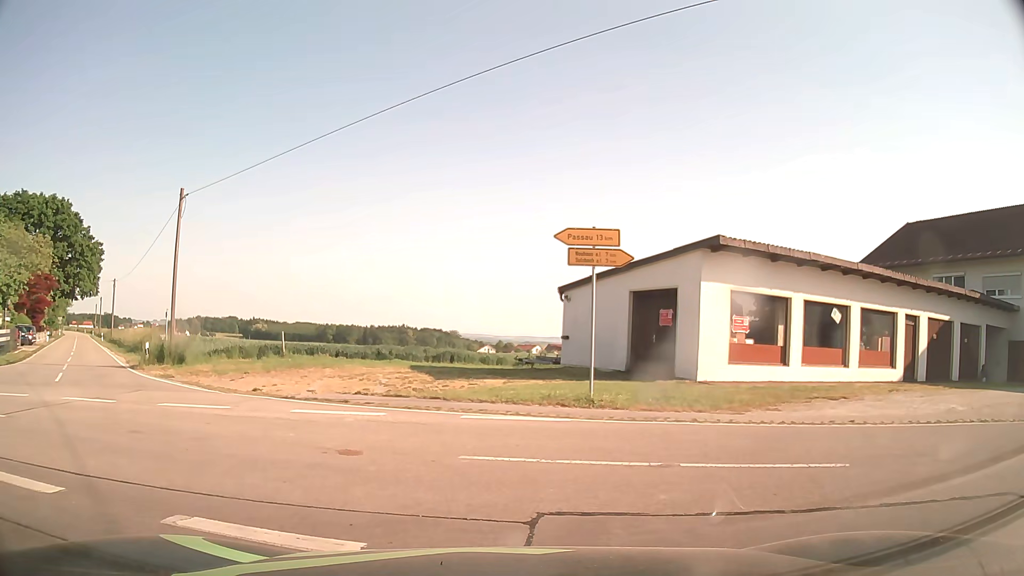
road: tertiary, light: Day
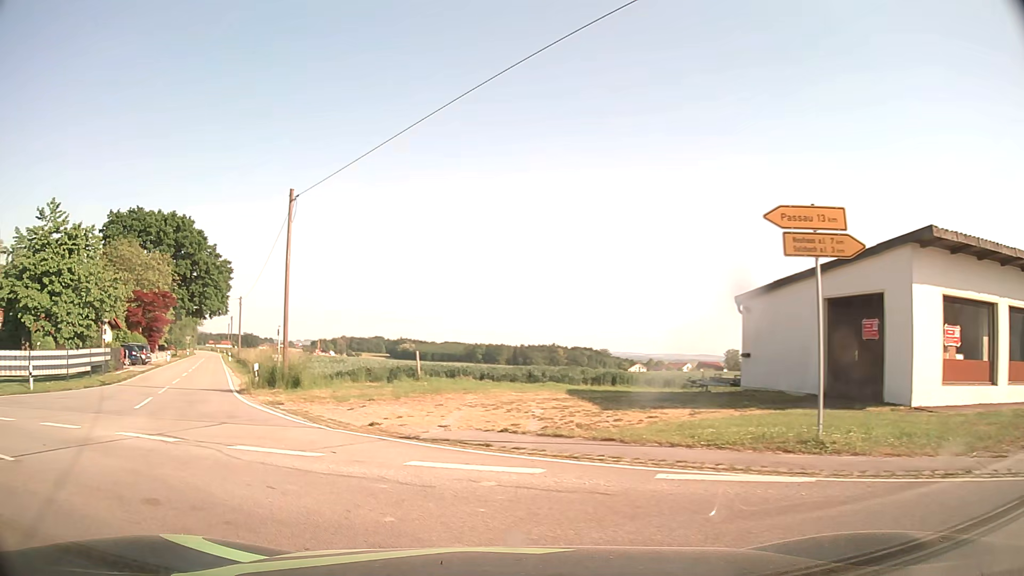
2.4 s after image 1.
(-0.3, +3.7) m; -12°
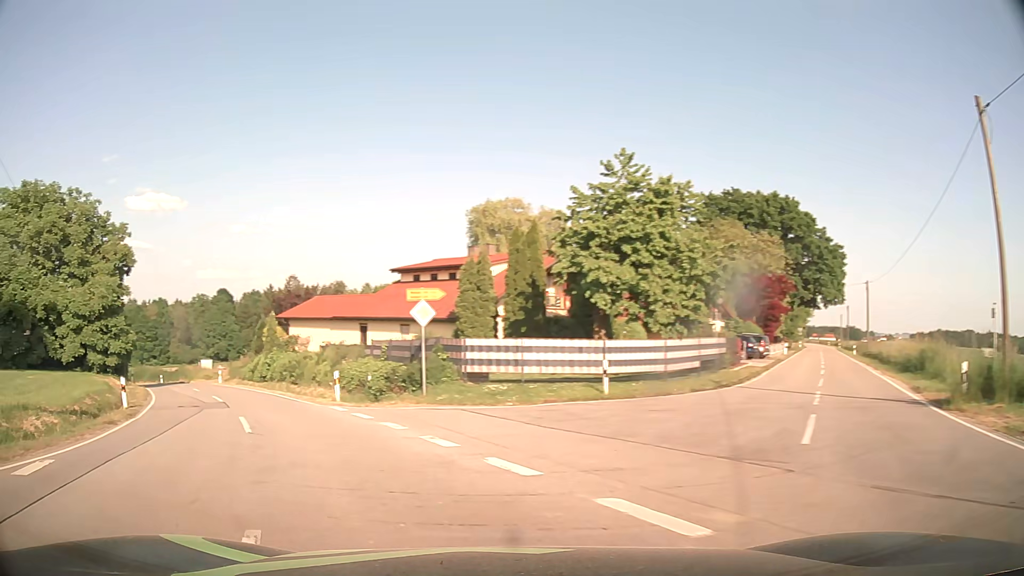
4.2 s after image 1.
(-4.1, +7.8) m; -52°
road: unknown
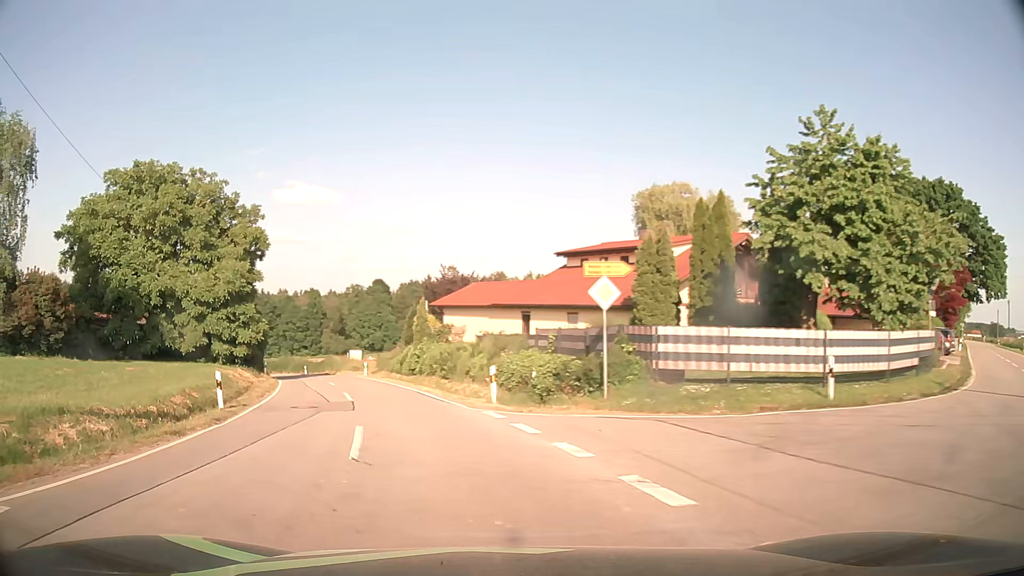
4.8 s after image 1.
(-0.6, +4.5) m; -14°
(-1, +10) (-3, +20) (-6, +29) (-9, +39) (-13, +48) (-16, +58) (-20, +67) (-25, +75) (-31, +84) (-37, +92) m
